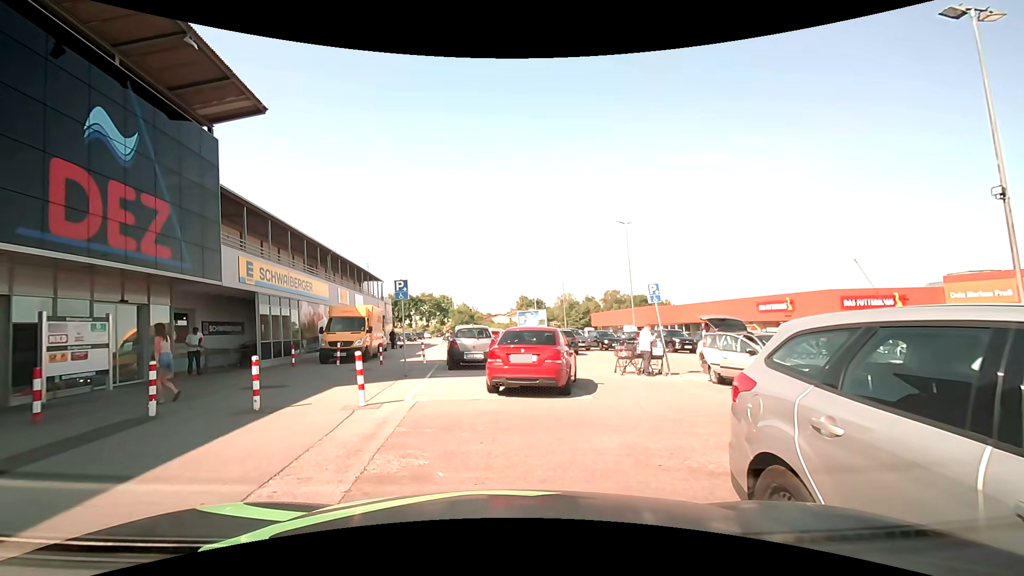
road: service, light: Day
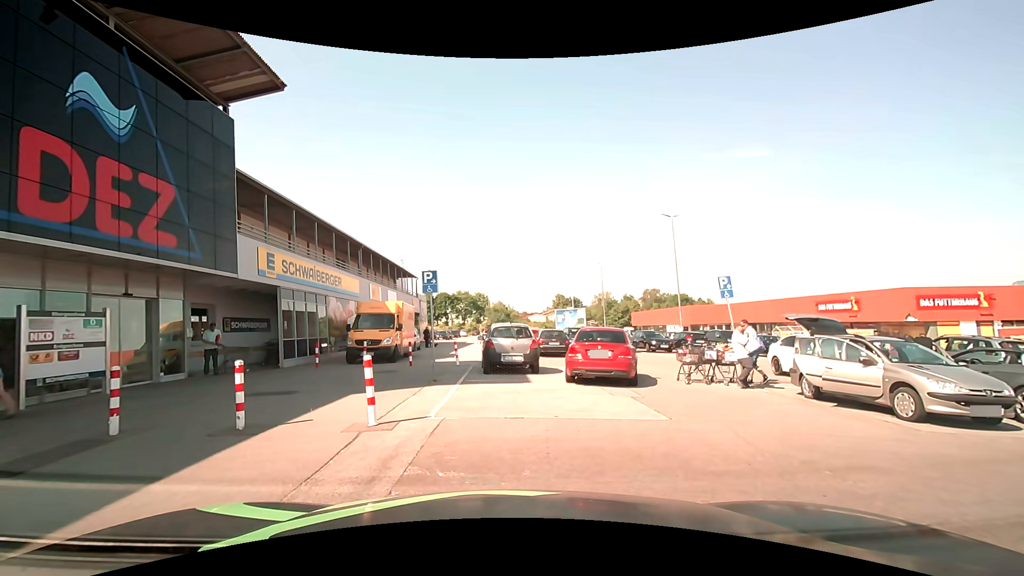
(-0.1, +2.0) m; -4°
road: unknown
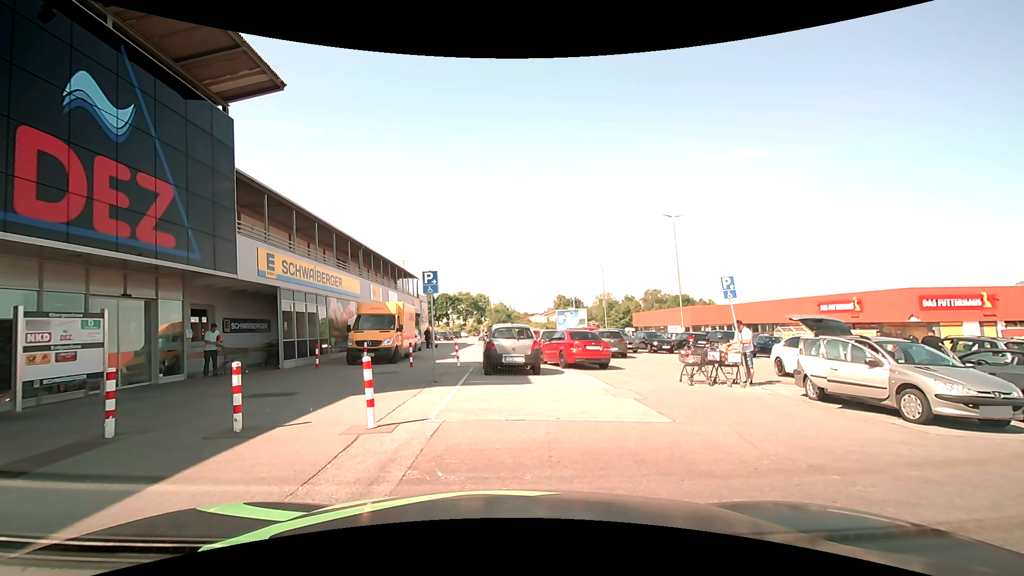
(0.0, +0.2) m; 0°
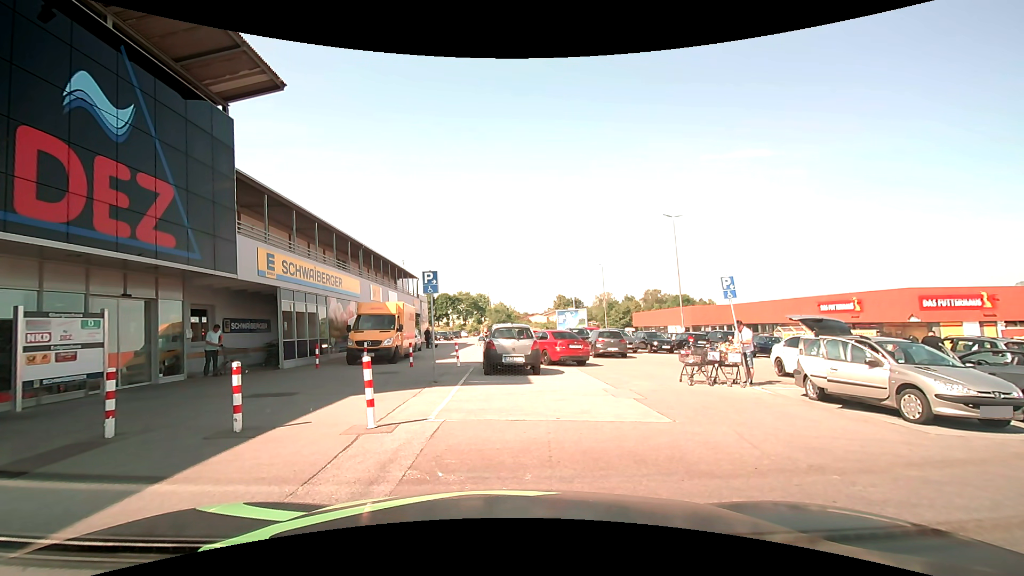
(0.0, 0.0) m; 0°
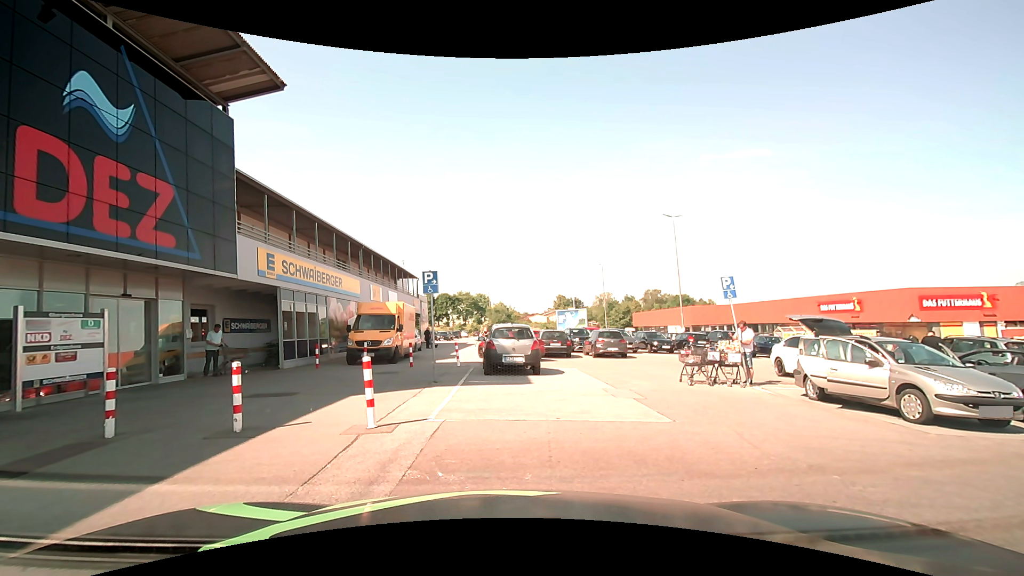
(0.0, 0.0) m; 0°
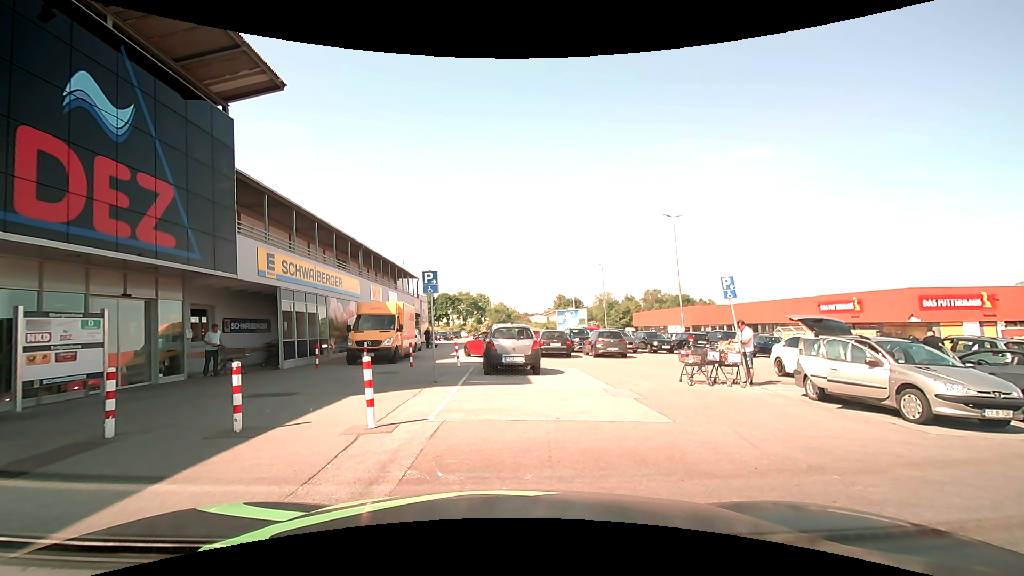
(0.0, 0.0) m; 0°
